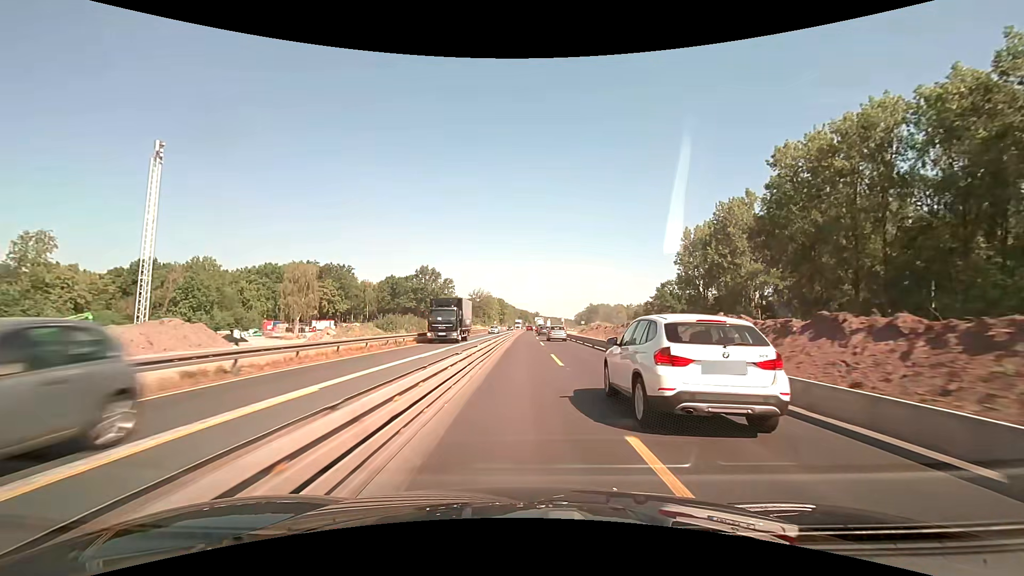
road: motorway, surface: asphalt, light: Day
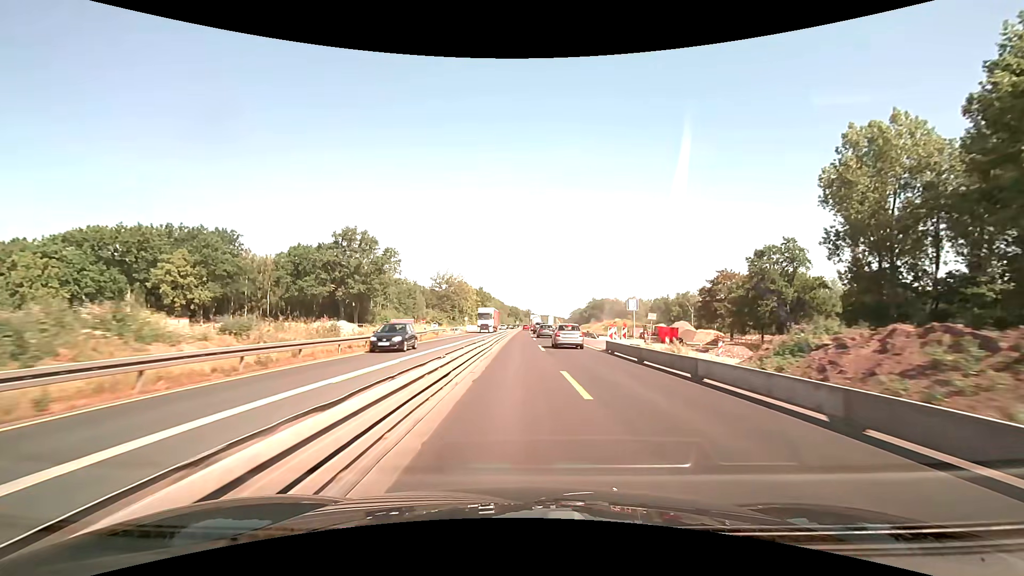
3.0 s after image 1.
(+0.4, +63.7) m; +1°
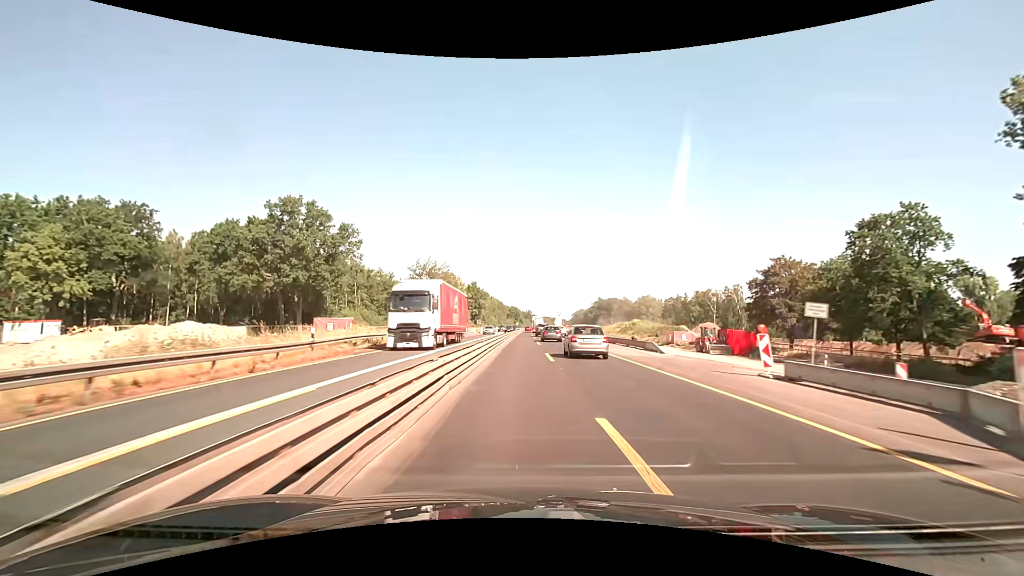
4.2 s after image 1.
(-0.1, +25.4) m; 0°
(0, +10) (0, +20) (0, +30) (0, +40) (0, +50) (0, +60) (0, +70) (0, +80) (0, +90) (0, +100) m
